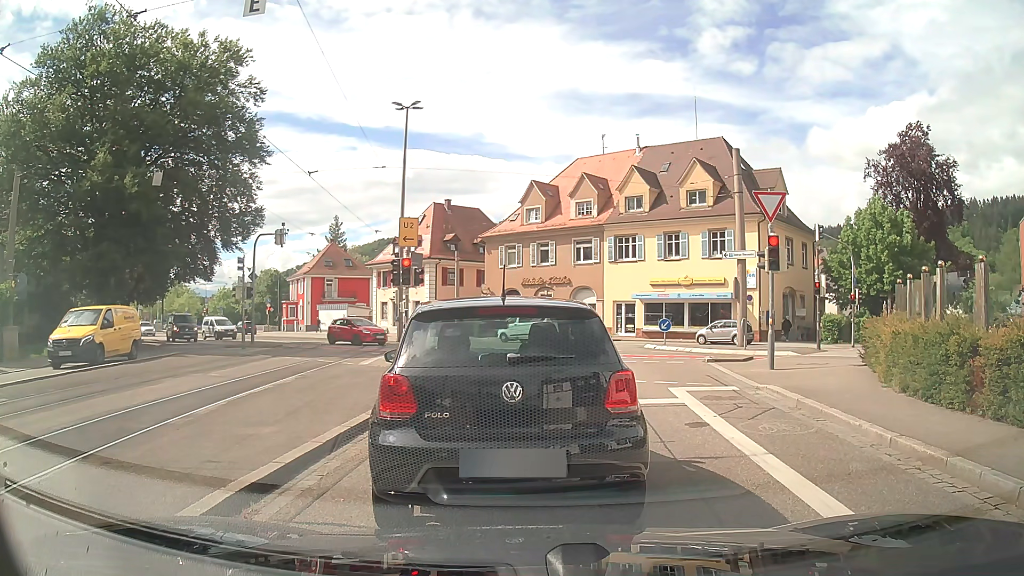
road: tertiary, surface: asphalt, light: Day
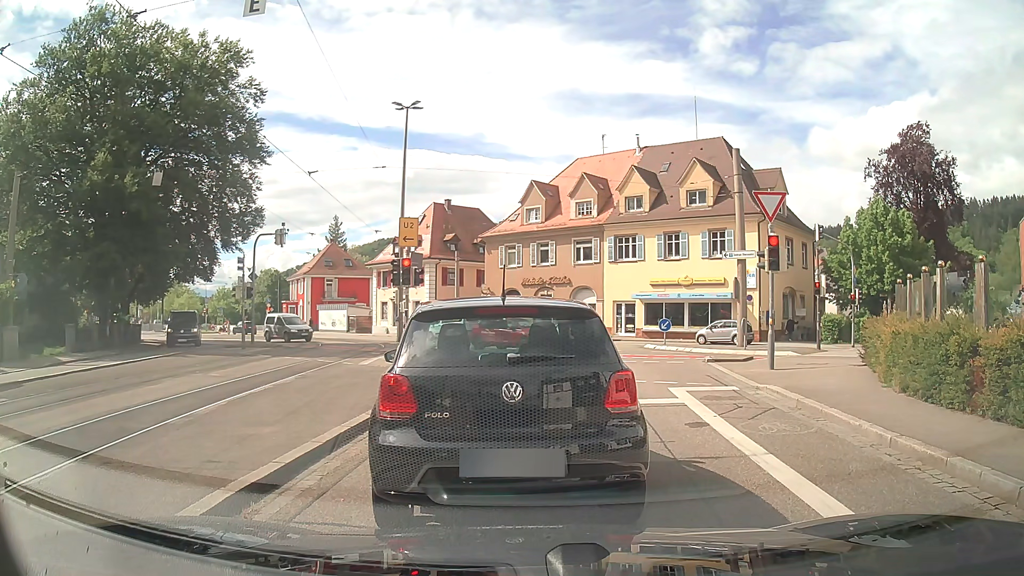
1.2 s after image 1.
(0.0, 0.0) m; 0°
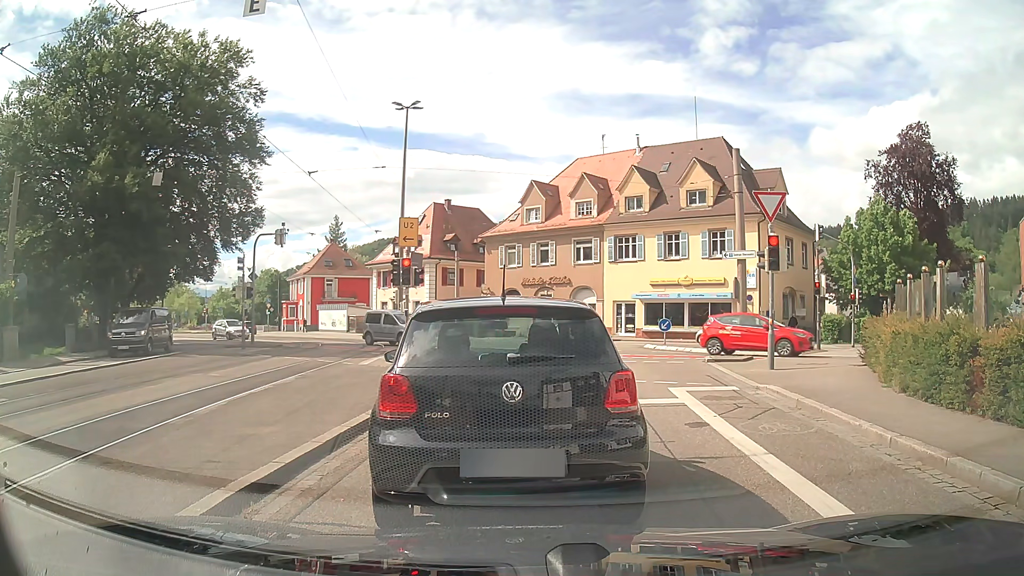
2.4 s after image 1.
(0.0, 0.0) m; 0°
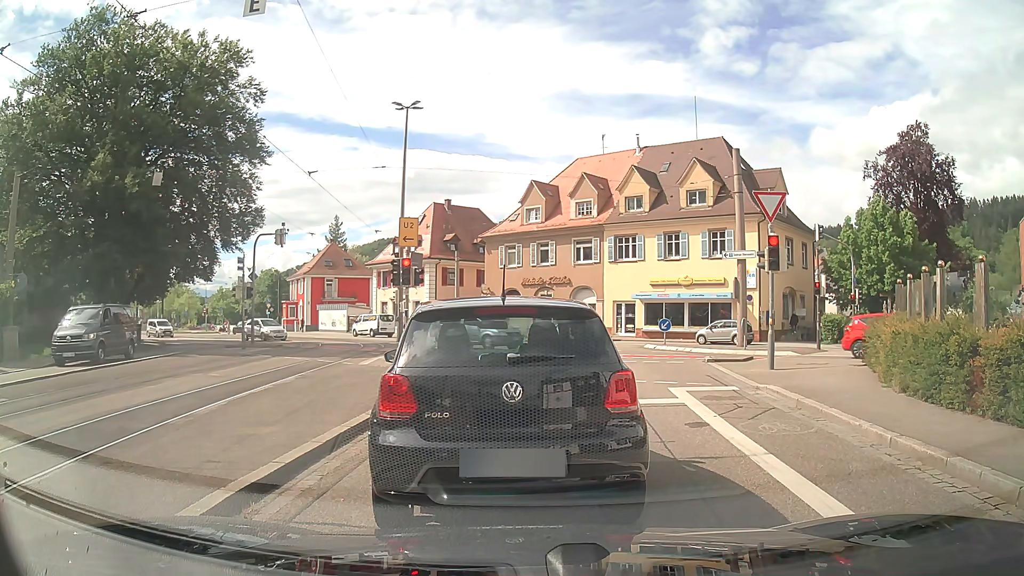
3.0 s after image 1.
(0.0, 0.0) m; 0°
(0, +10) (+1, +20) (+1, +30) (0, +40) (-4, +49) (-10, +57) (-17, +64) (-24, +72) (-30, +79) (-37, +87) m
